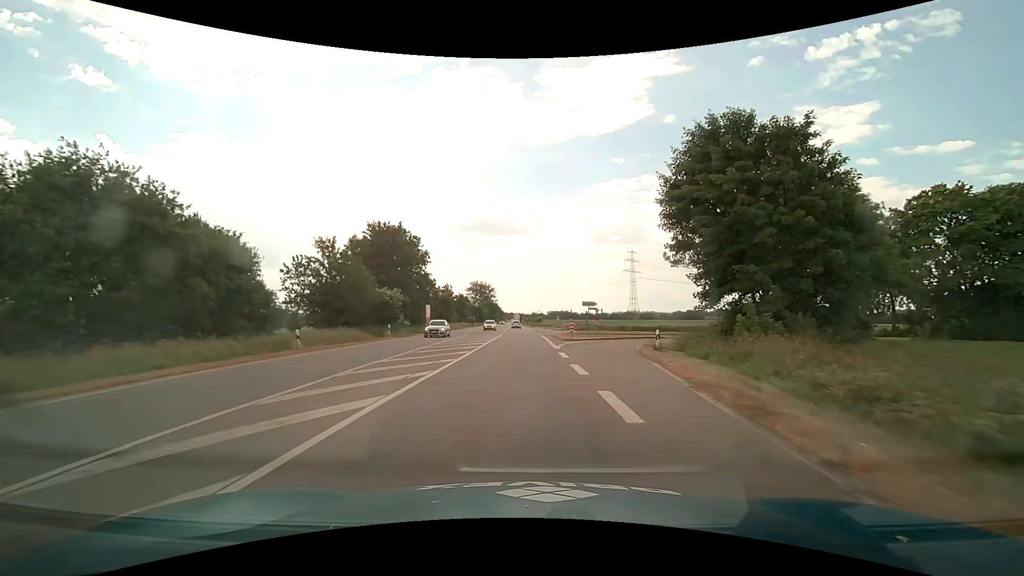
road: primary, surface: asphalt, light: Day
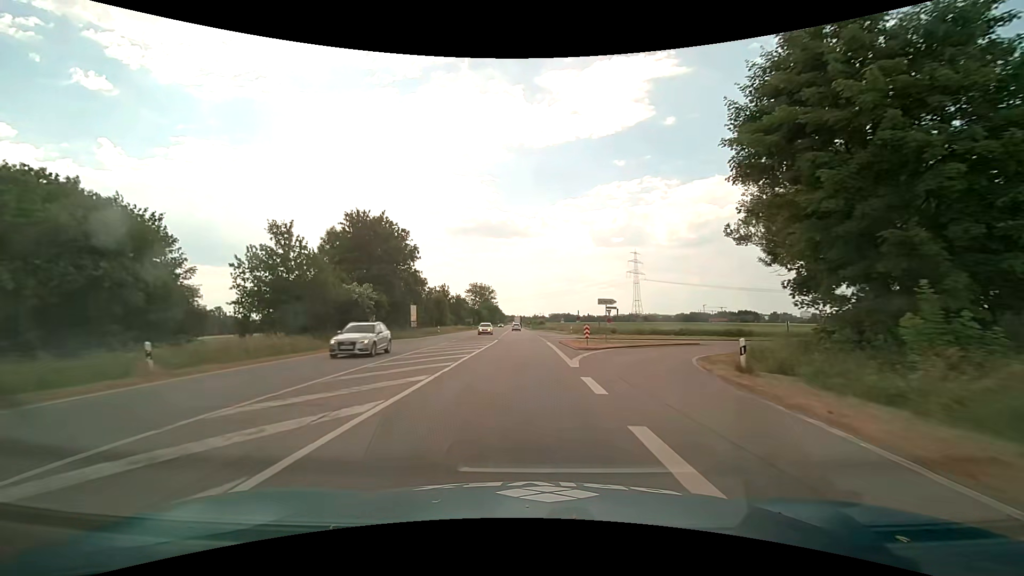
(0.0, +9.0) m; 0°
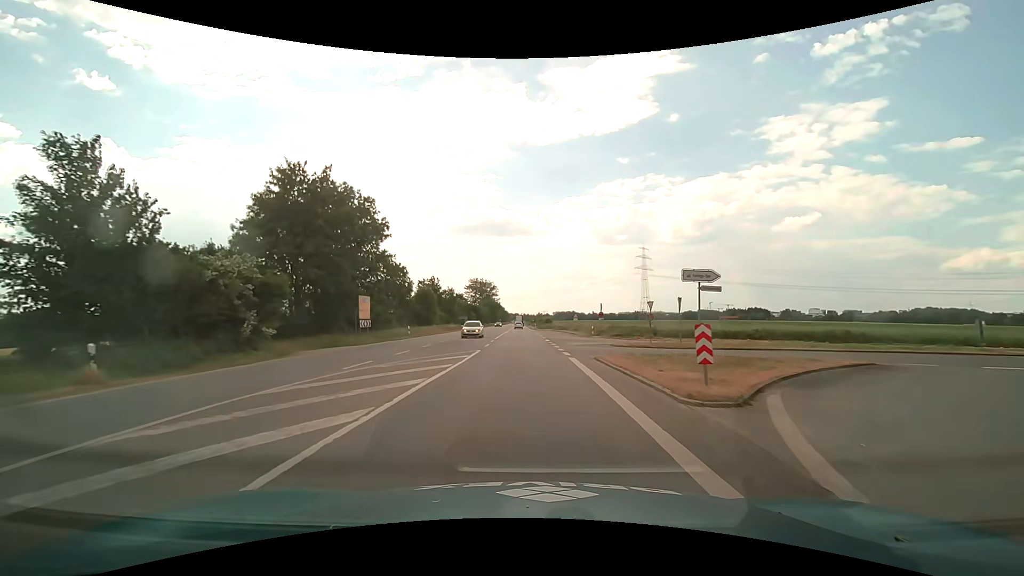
(-0.1, +17.9) m; 0°
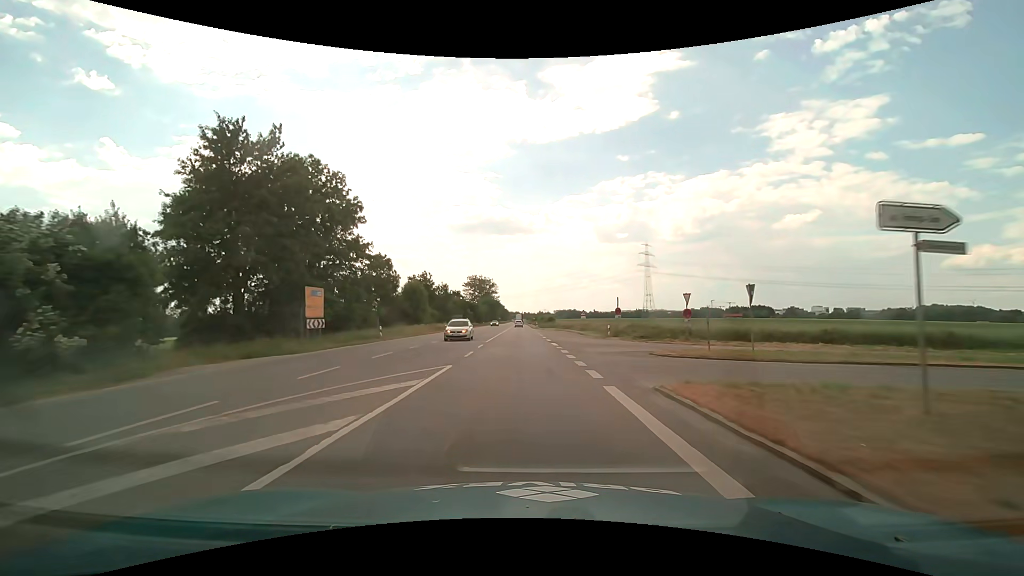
(0.0, +9.0) m; 0°
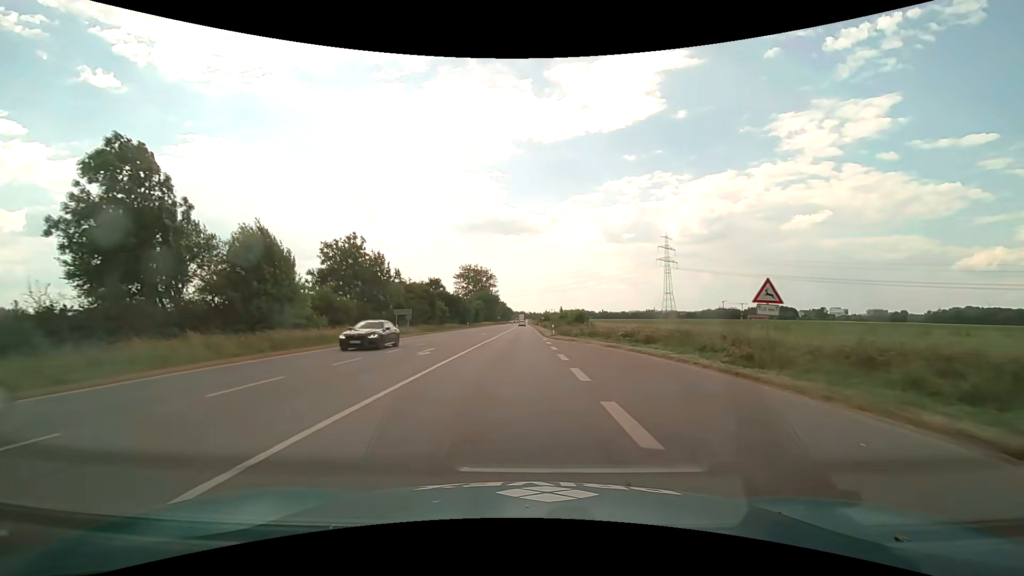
(-0.1, +45.5) m; 0°
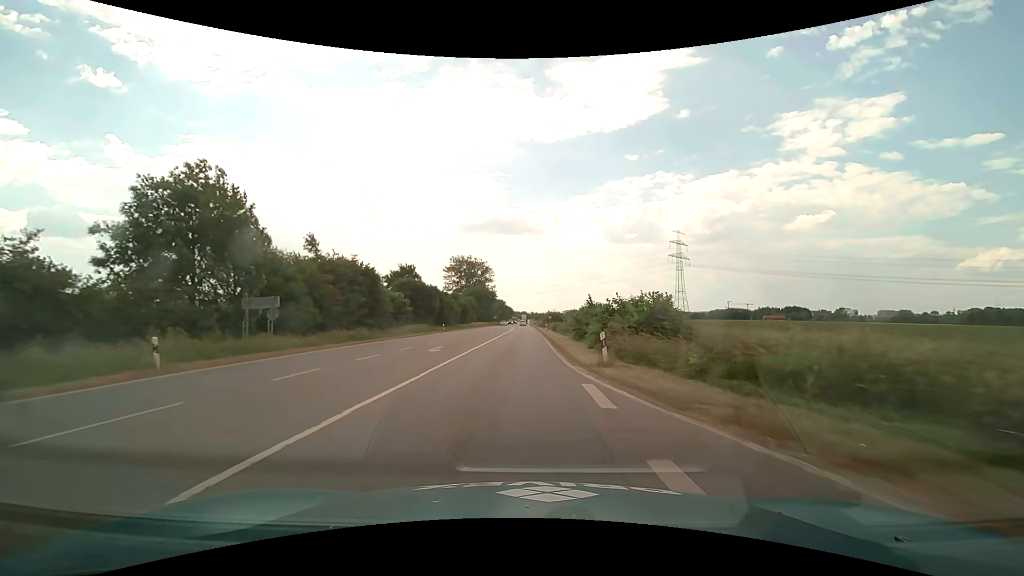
(-0.1, +27.7) m; 0°
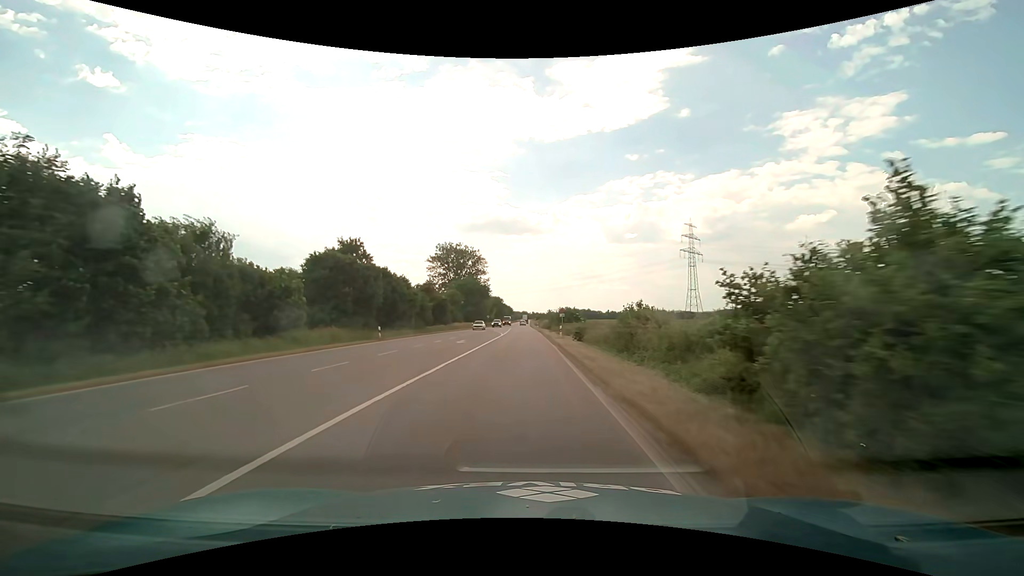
(-0.1, +27.9) m; 0°
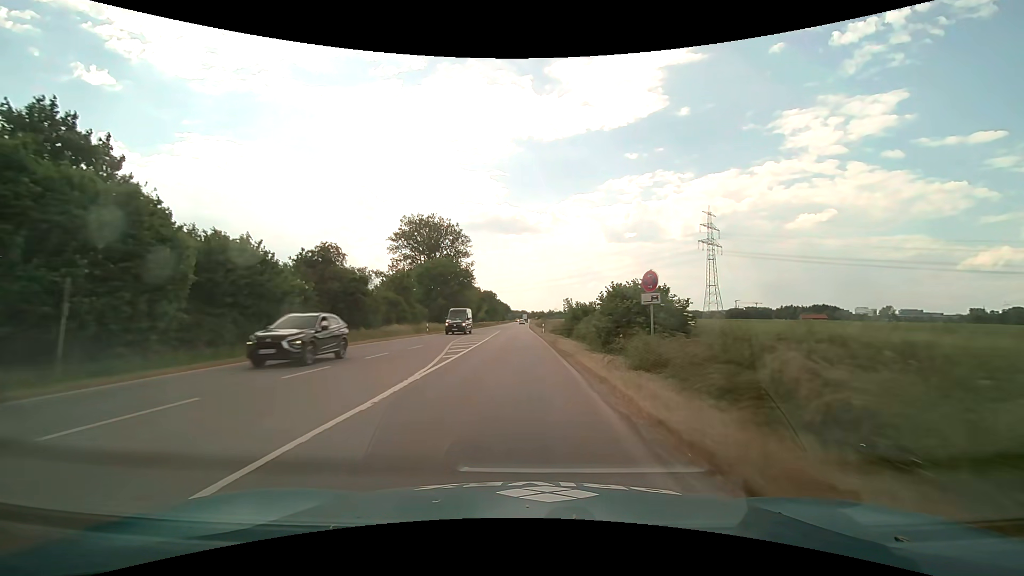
(0.0, +37.9) m; 0°
(0, +10) (0, +20) (0, +30) (0, +40) (-1, +50) (-1, +60) (-1, +70) (-1, +80) (-2, +90) (-2, +100) m
